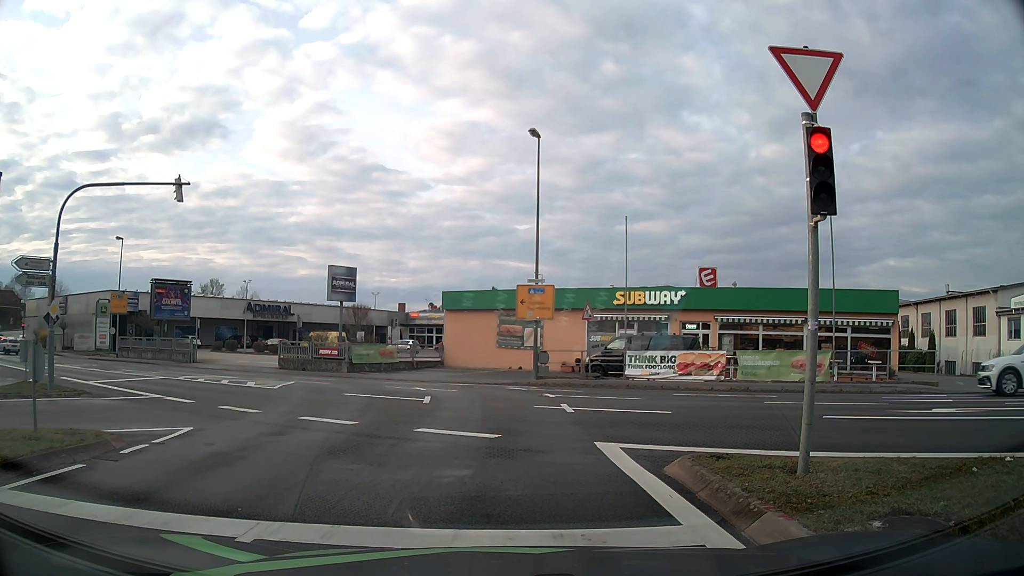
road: tertiary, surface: asphalt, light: Day
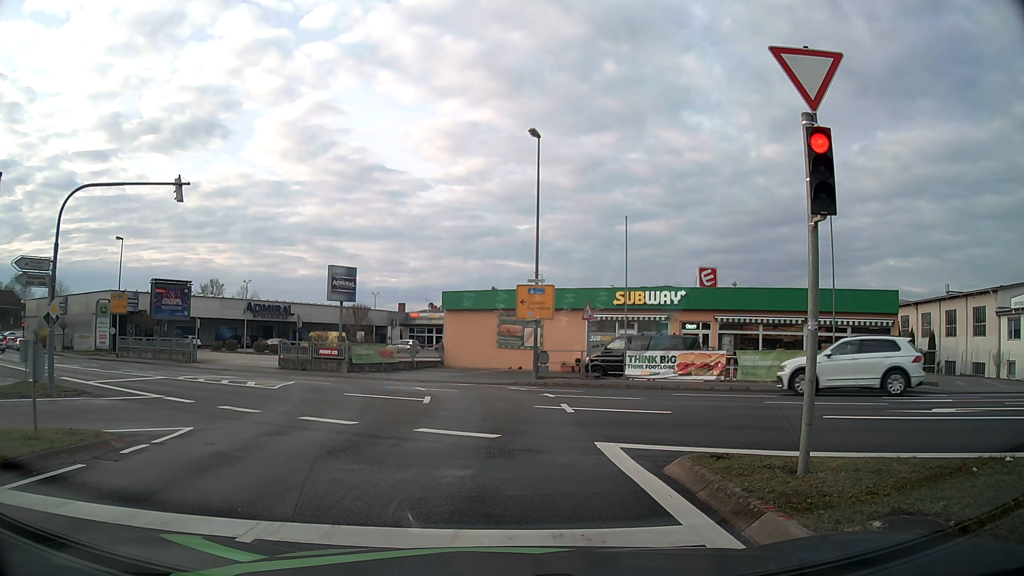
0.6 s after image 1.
(0.0, 0.0) m; 0°
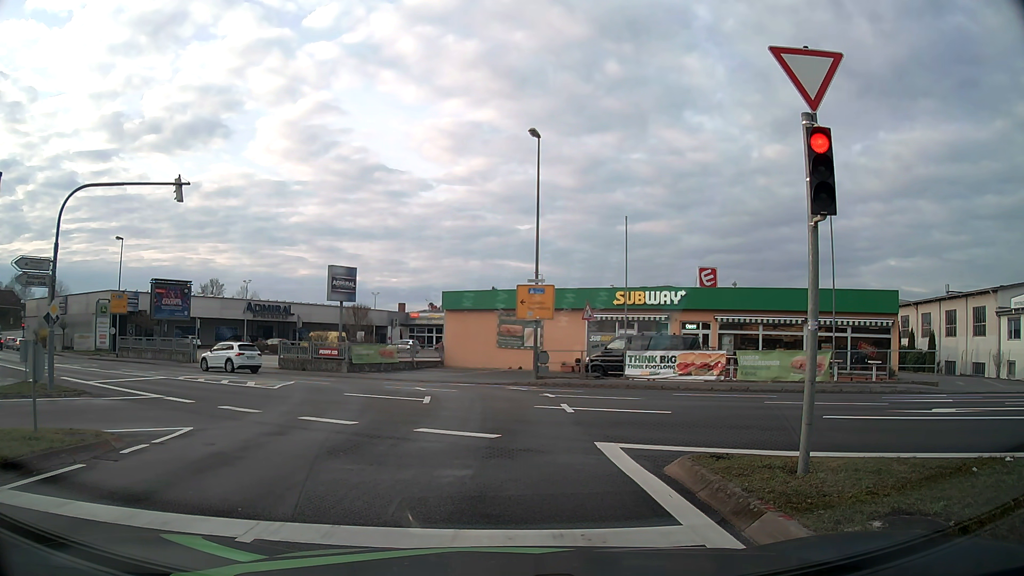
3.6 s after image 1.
(0.0, 0.0) m; 0°
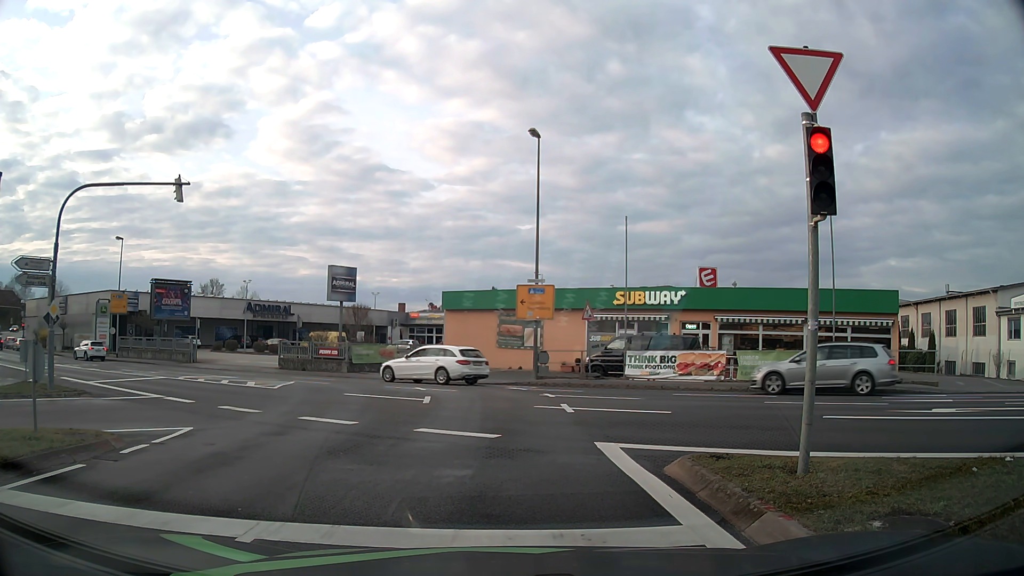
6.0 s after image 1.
(0.0, 0.0) m; 0°
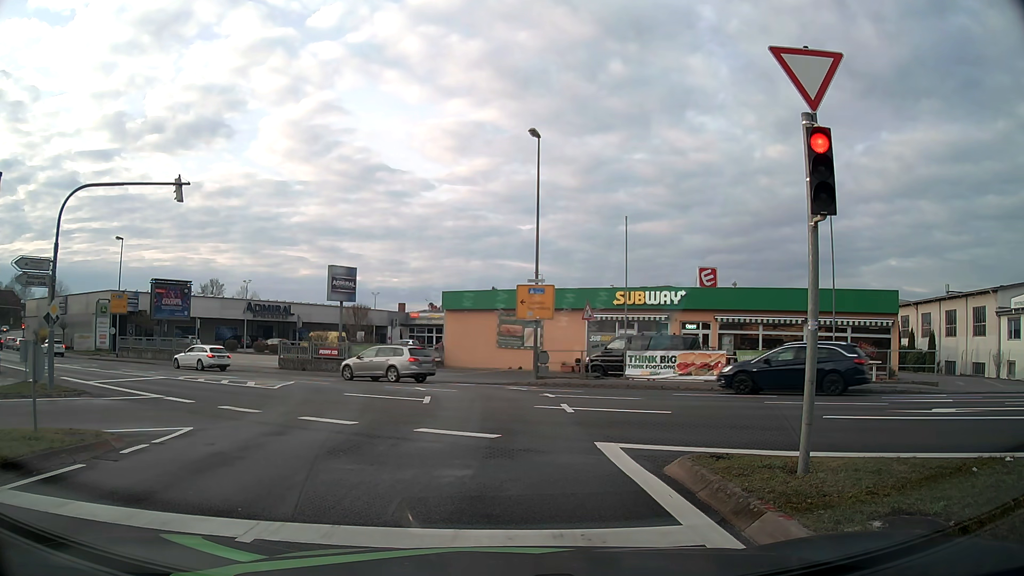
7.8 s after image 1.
(0.0, 0.0) m; 0°
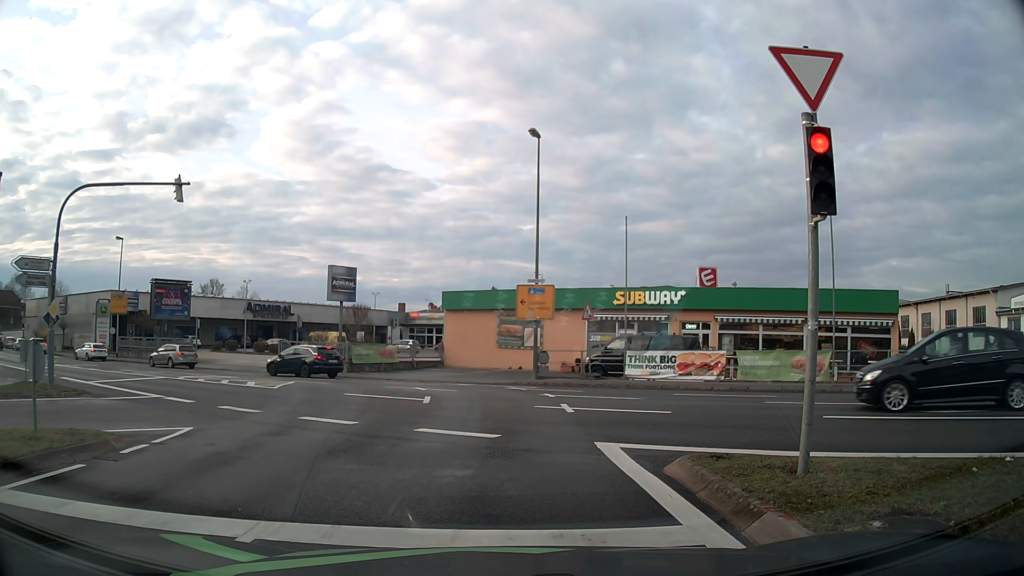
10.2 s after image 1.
(0.0, 0.0) m; 0°
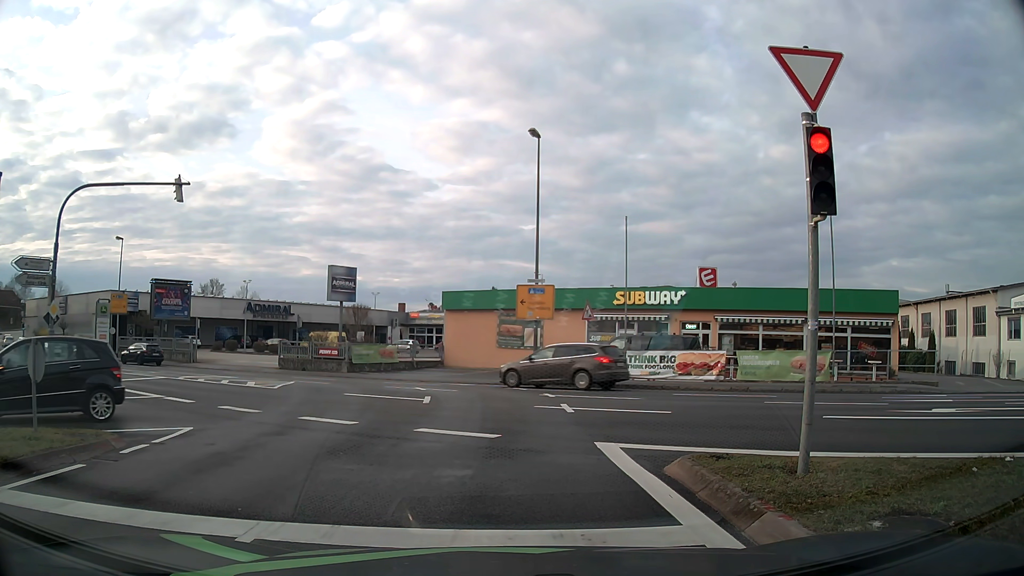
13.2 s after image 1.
(0.0, 0.0) m; 0°
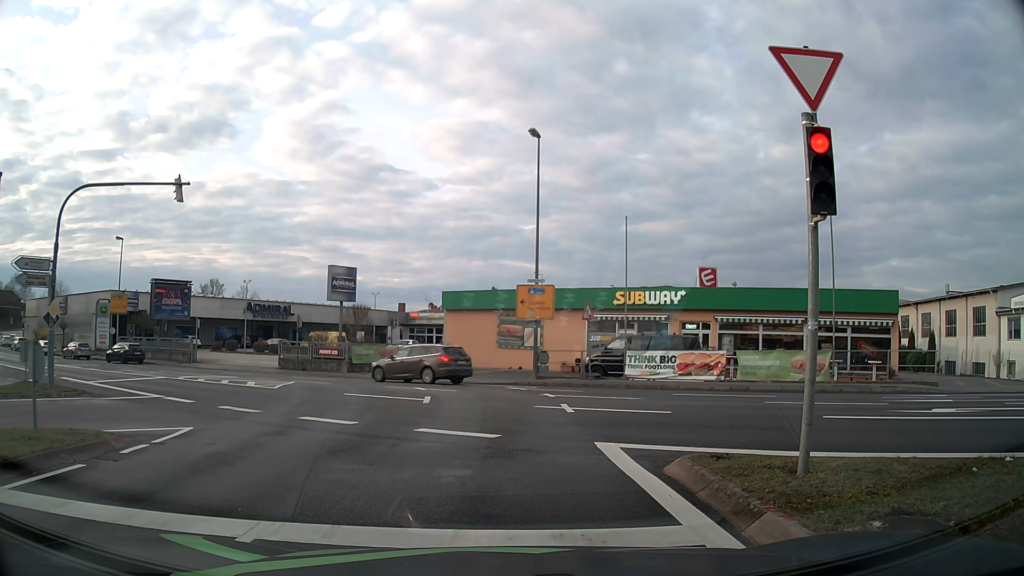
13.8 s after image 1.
(0.0, 0.0) m; 0°
(0, +10) (0, +20) (-4, +29) (-12, +36) (-20, +41) (-29, +46) (-38, +51) (-46, +56) (-55, +61) (-63, +67) m
